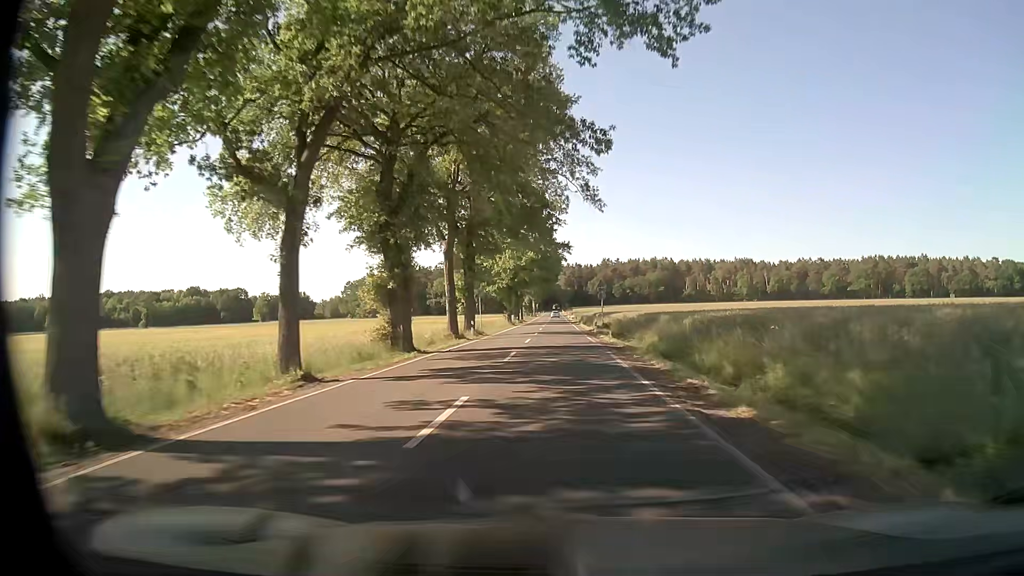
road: secondary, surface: asphalt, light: Day
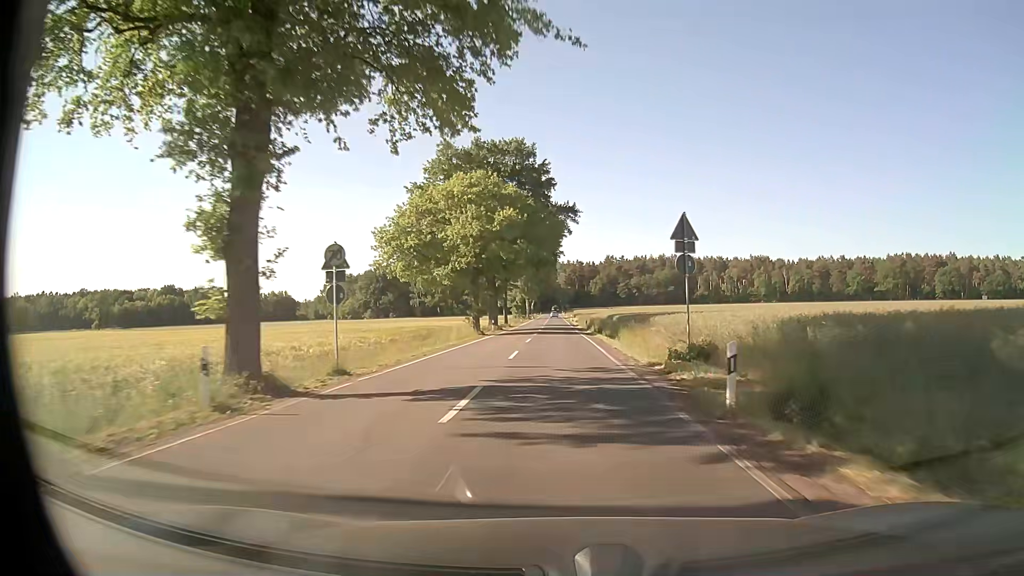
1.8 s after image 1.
(0.0, +34.7) m; 0°
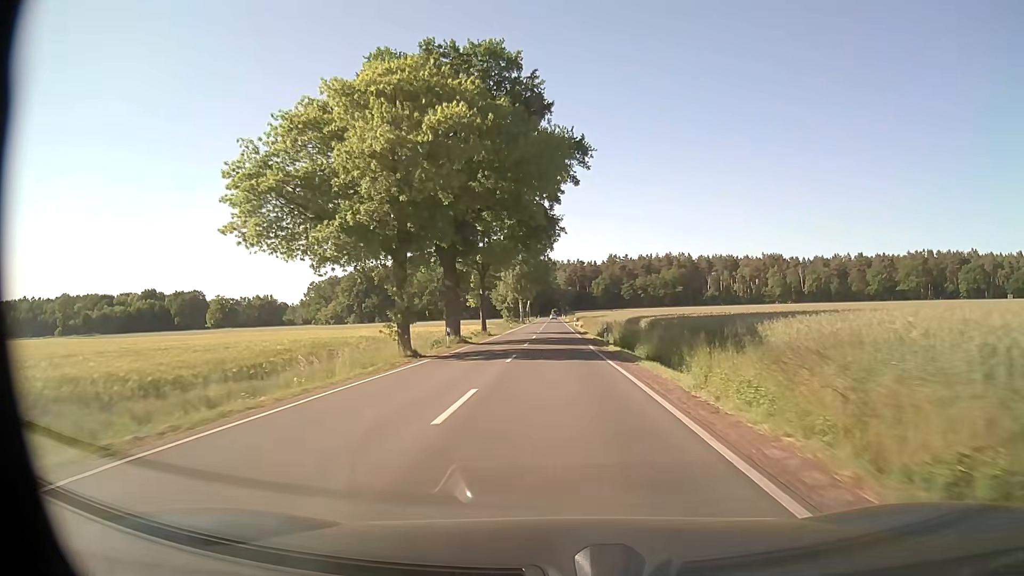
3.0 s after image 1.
(0.0, +24.3) m; 0°
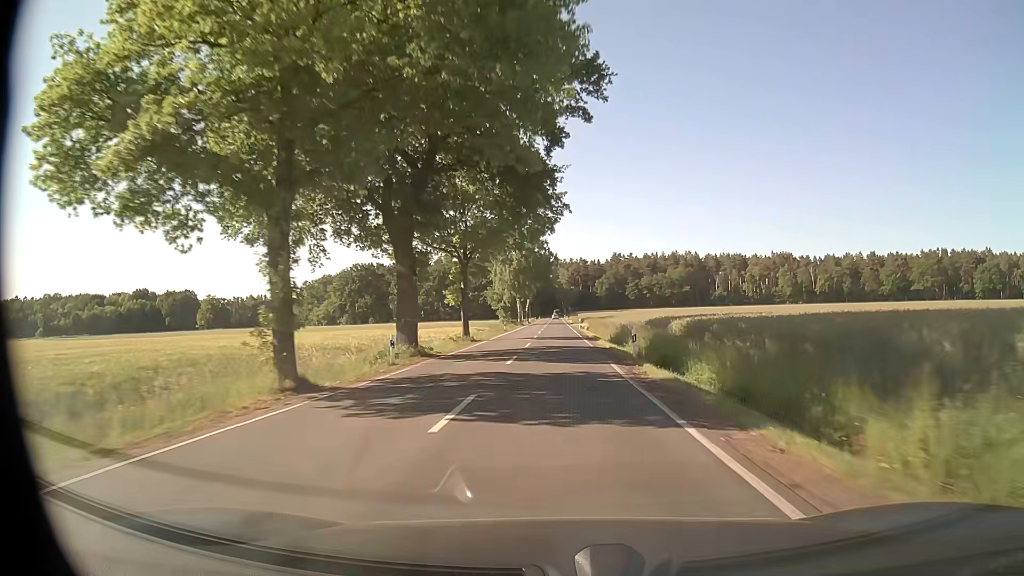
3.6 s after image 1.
(-0.1, +12.6) m; -1°
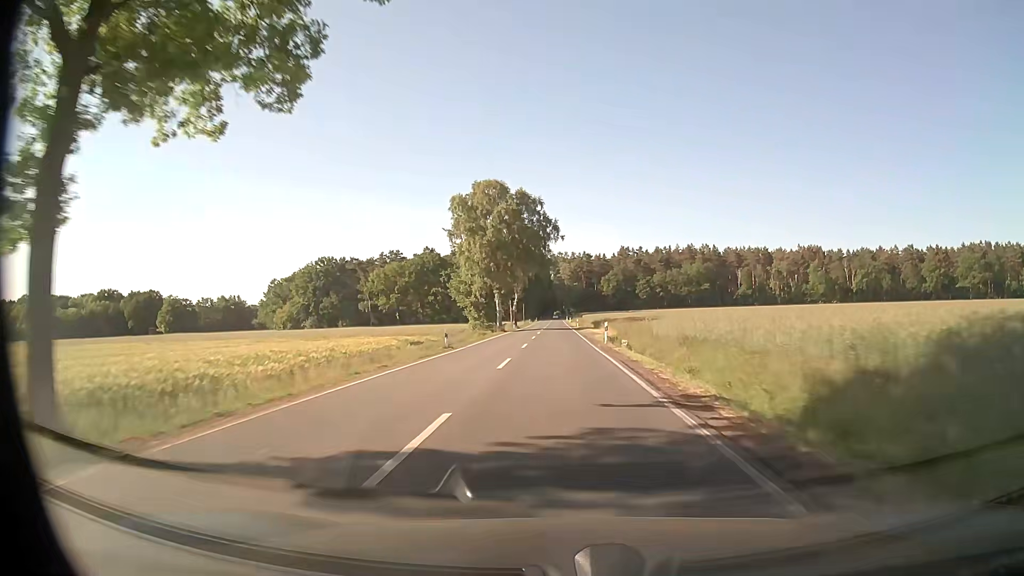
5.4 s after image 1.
(0.0, +39.4) m; 0°
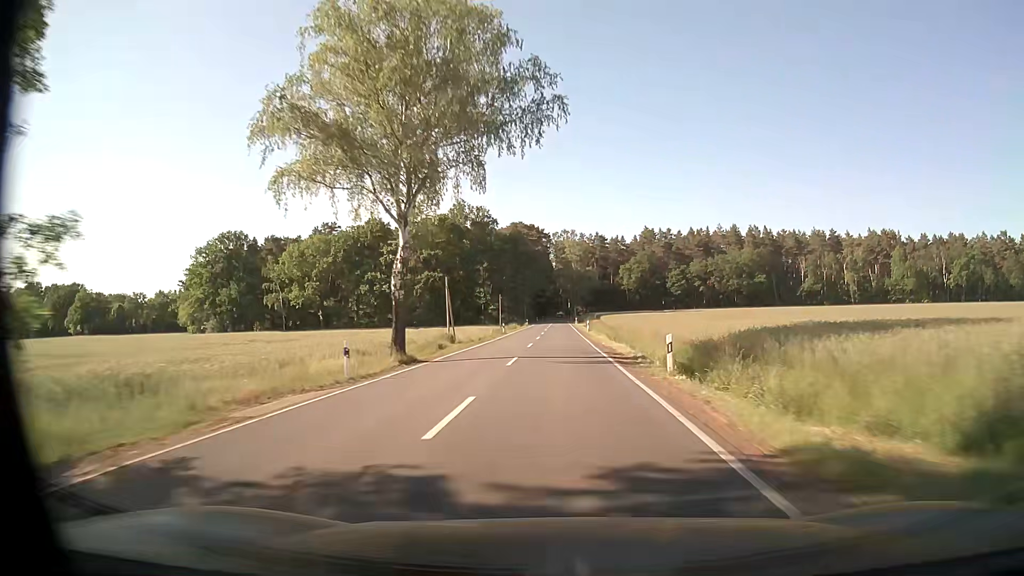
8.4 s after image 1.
(0.0, +70.8) m; 0°
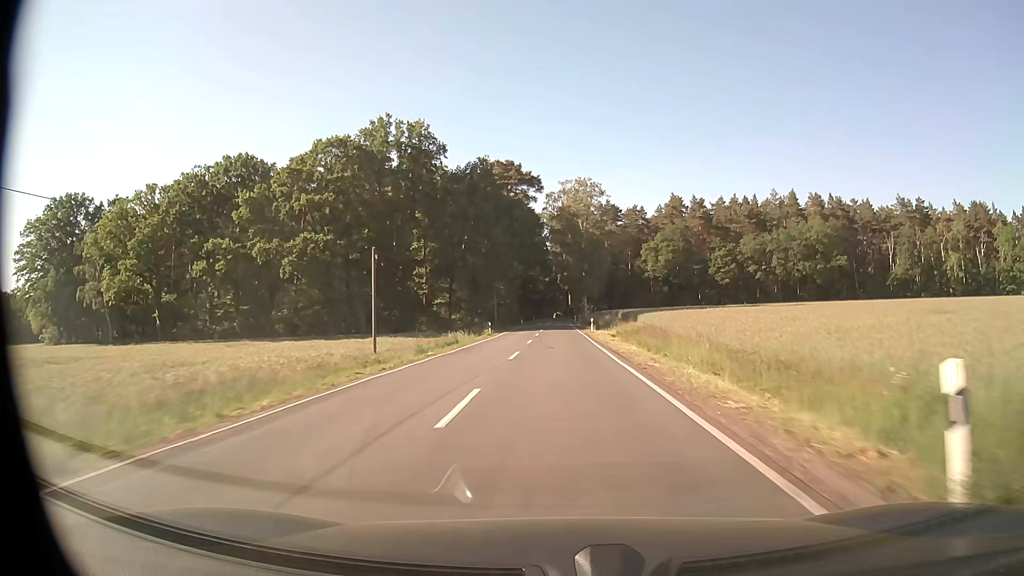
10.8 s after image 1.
(+0.1, +60.4) m; 0°
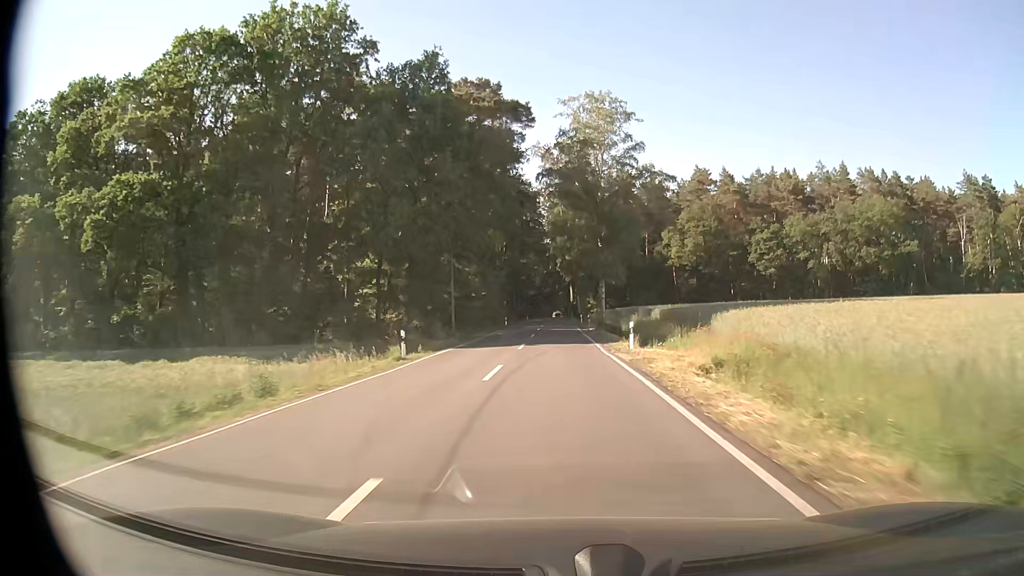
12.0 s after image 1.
(0.0, +30.8) m; 0°
(0, +10) (0, +20) (0, +30) (0, +40) (0, +50) (0, +60) (0, +70) (0, +80) (0, +90) (0, +100) m
